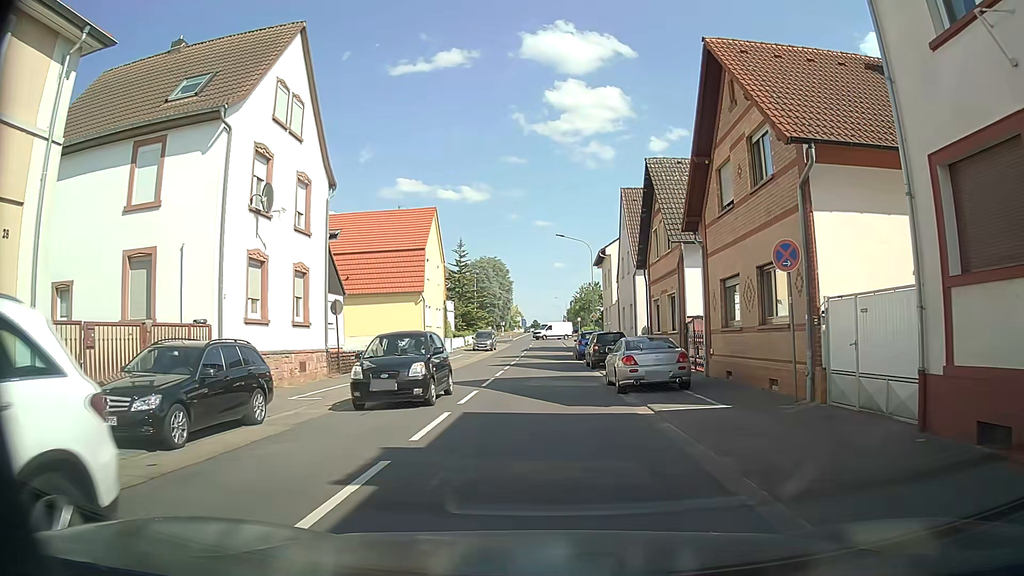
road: primary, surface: asphalt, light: Day
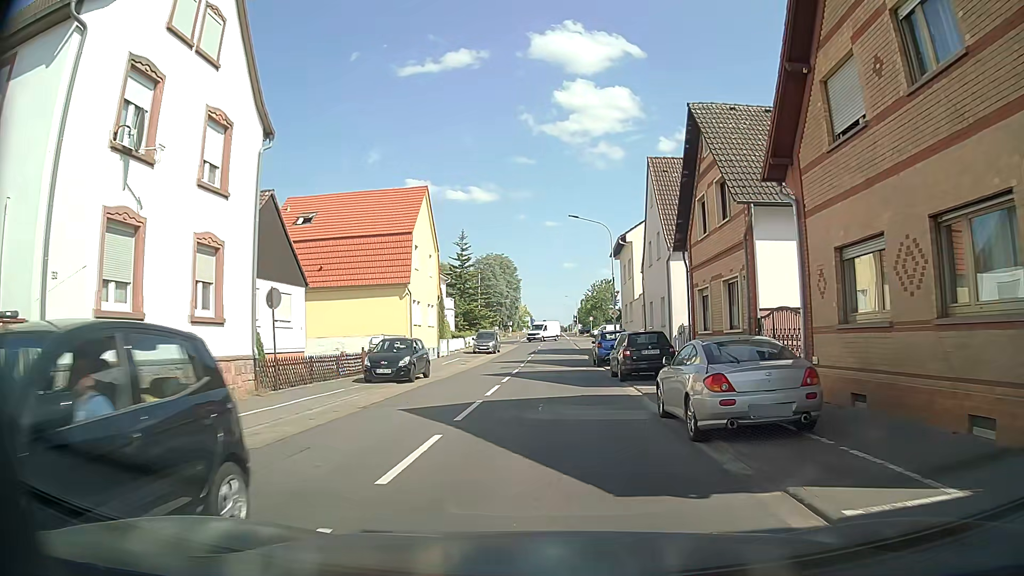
(0.0, +7.4) m; 0°
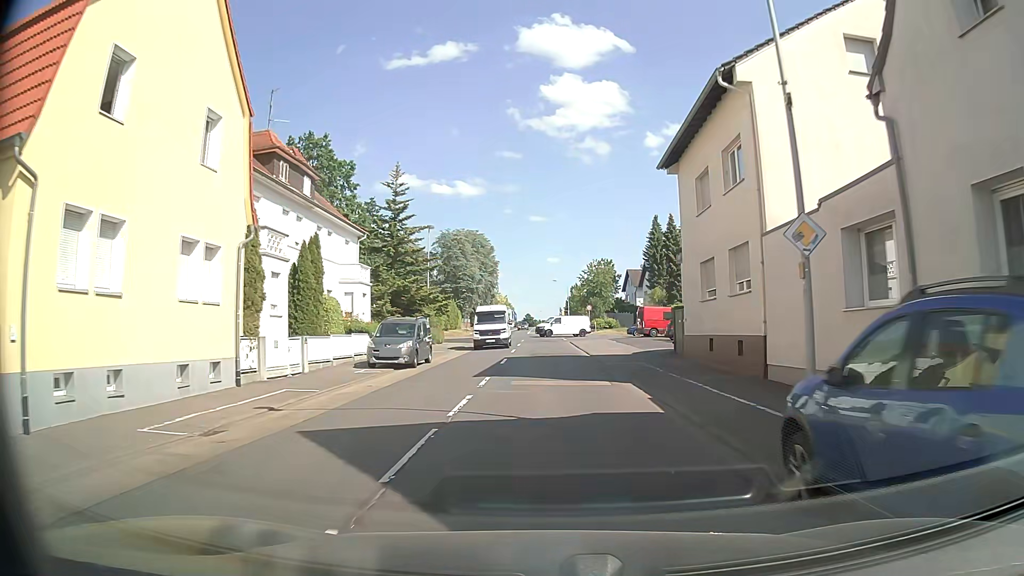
(+0.1, +28.1) m; +1°
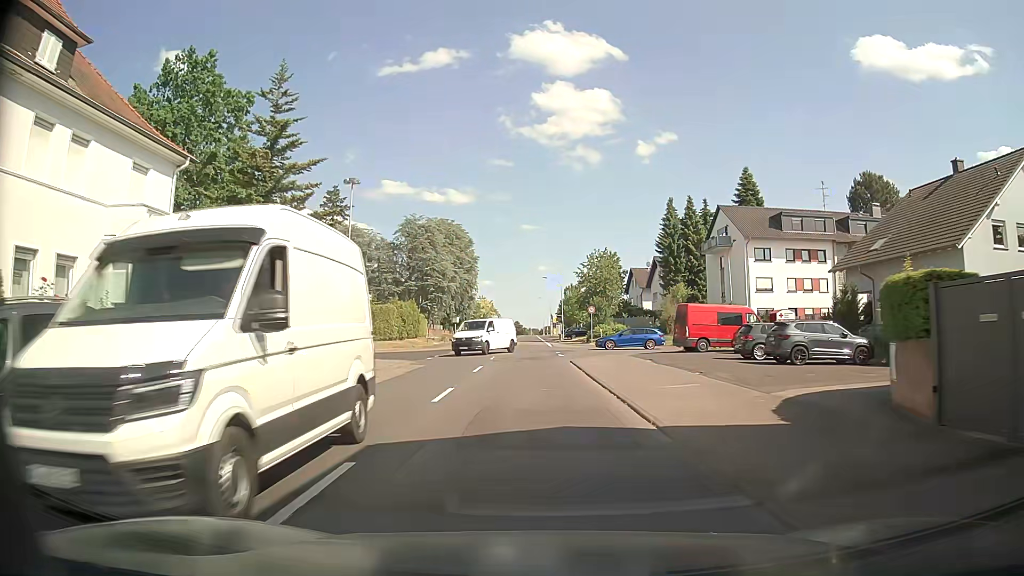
(+0.3, +20.5) m; 0°
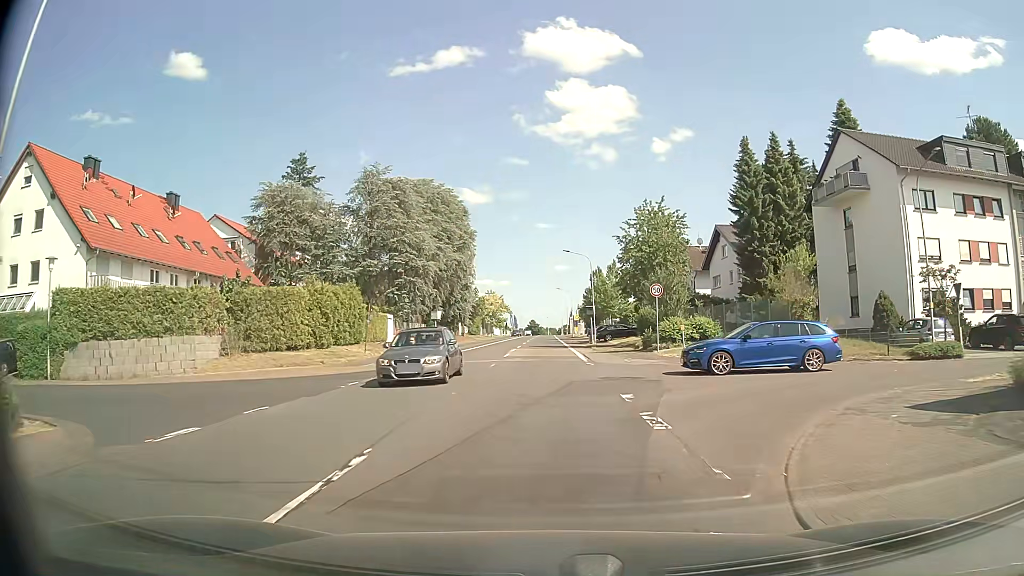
(+0.2, +26.7) m; 0°
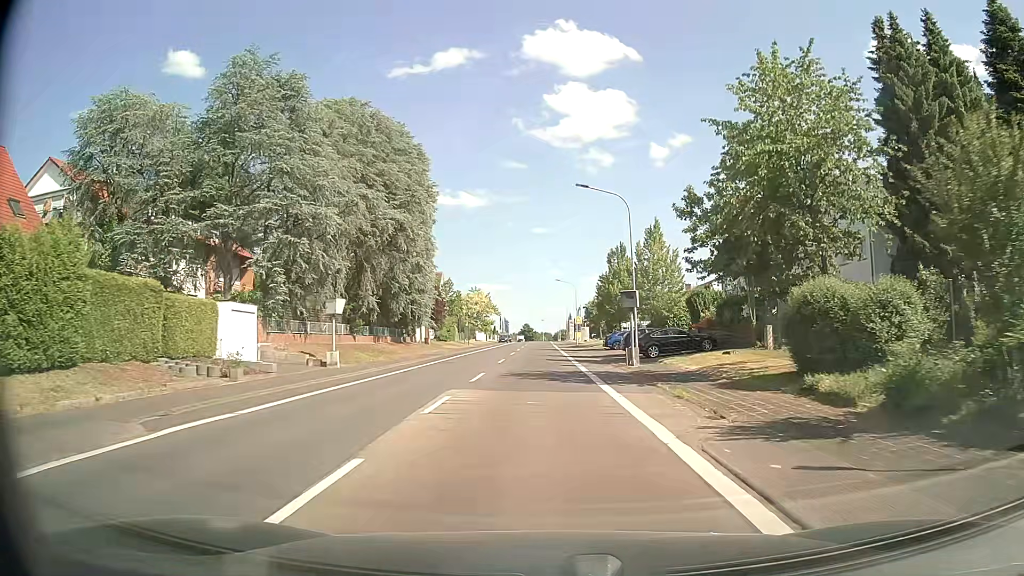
(0.0, +27.0) m; 0°
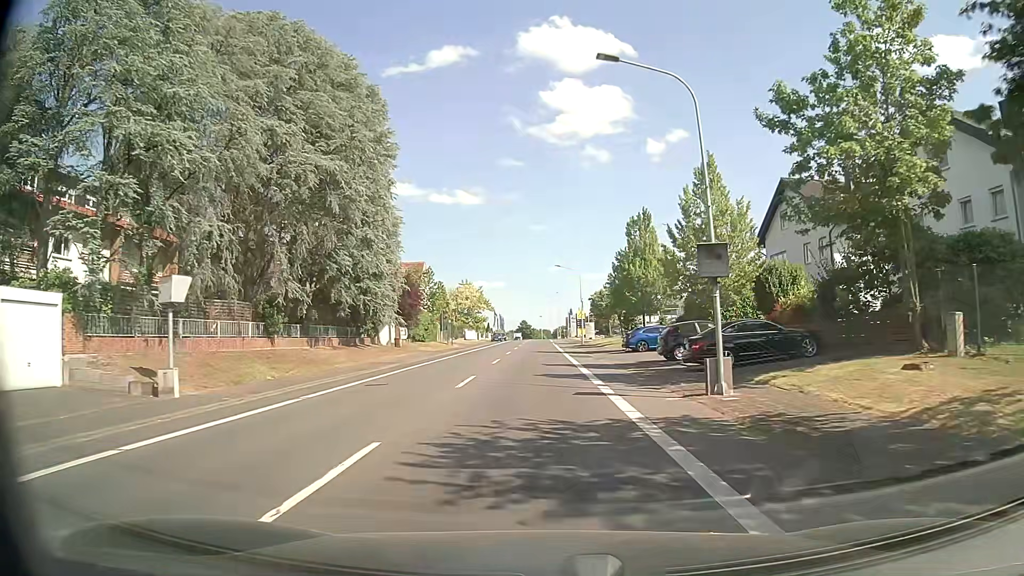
(0.0, +13.9) m; 0°
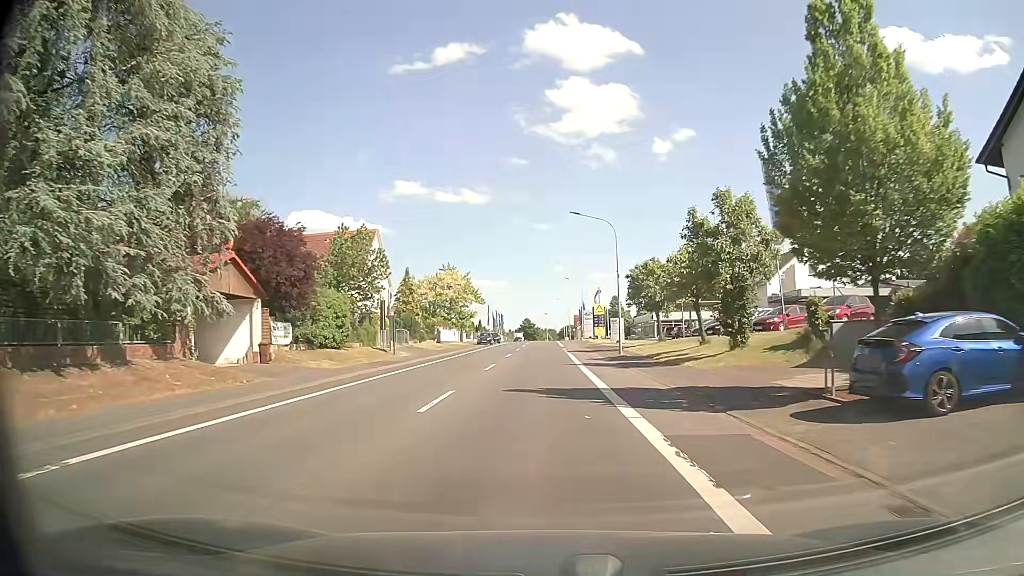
(+0.2, +29.2) m; 0°
(0, +10) (0, +20) (0, +30) (0, +40) (0, +50) (0, +60) (0, +70) (0, +80) (+1, +90) (+1, +100) m
